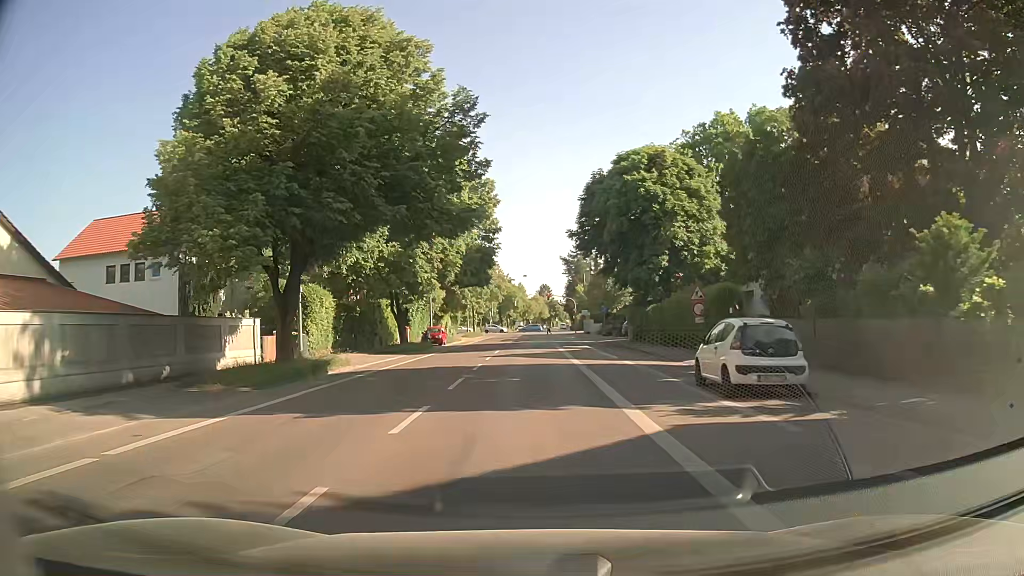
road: secondary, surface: asphalt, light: Day
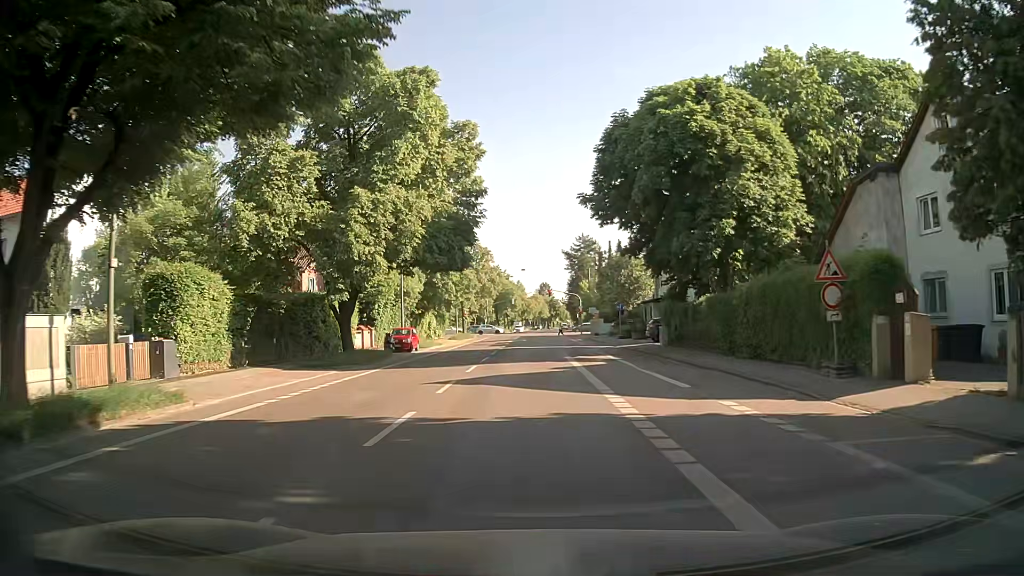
(+0.1, +12.8) m; 0°
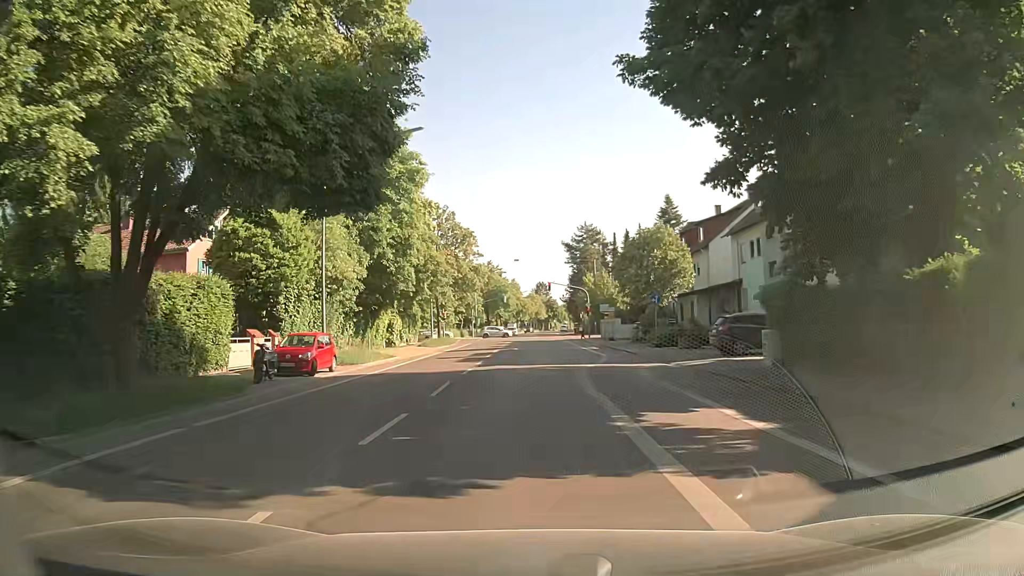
(+0.1, +17.4) m; 0°
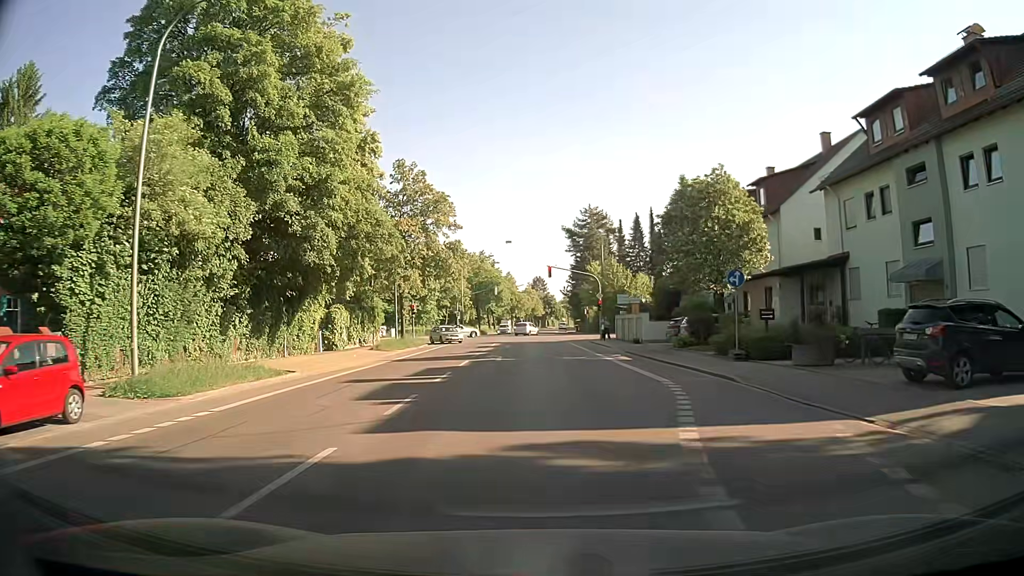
(+0.1, +15.4) m; +1°
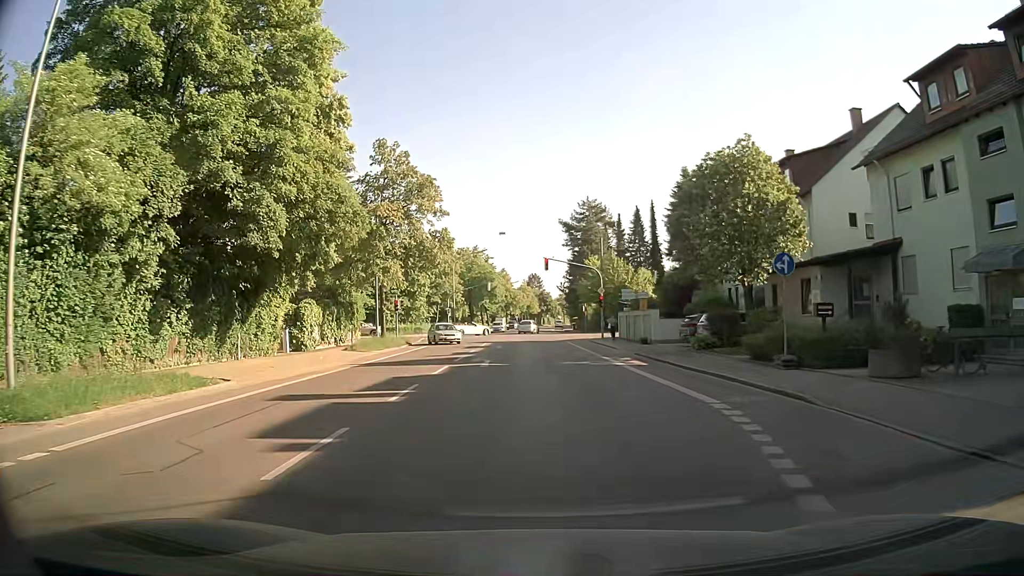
(0.0, +4.7) m; 0°
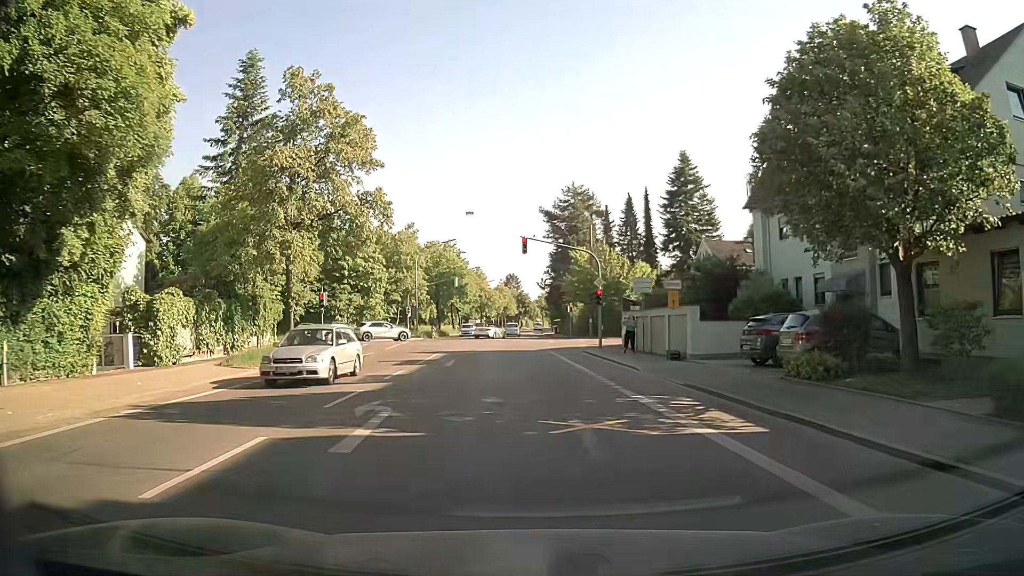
(+0.2, +12.8) m; +2°
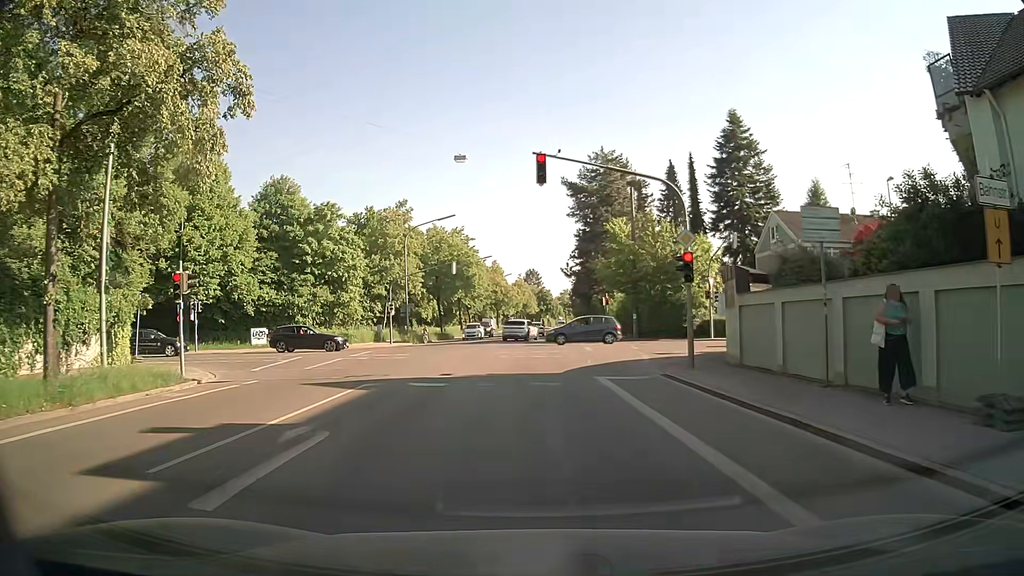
(-0.2, +16.9) m; -1°
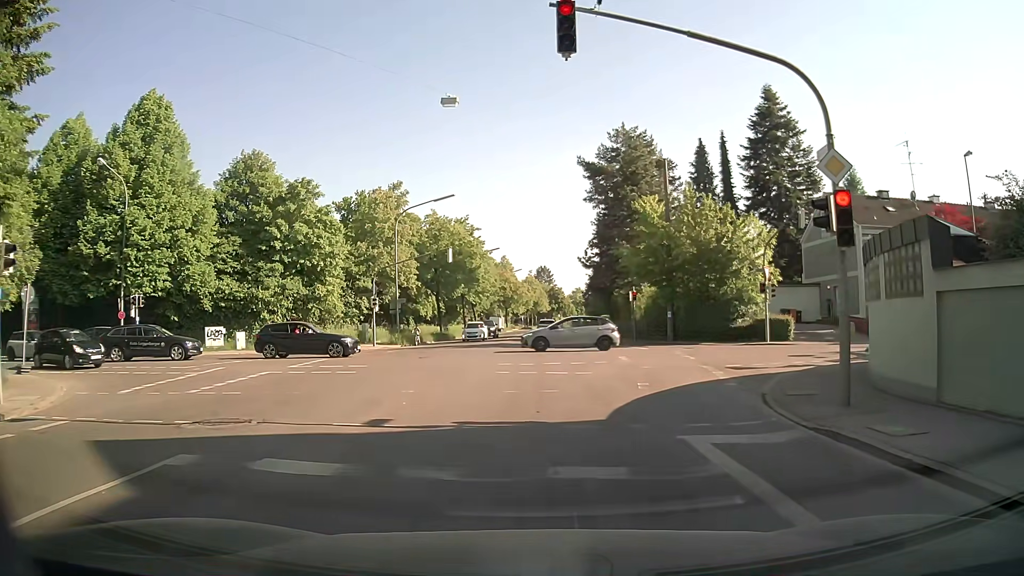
(-0.2, +8.7) m; -2°
(0, +10) (0, +20) (+1, +30) (+1, +40) (+2, +50) (+2, +60) (+2, +70) (+2, +80) (+3, +90) (+3, +100) m
